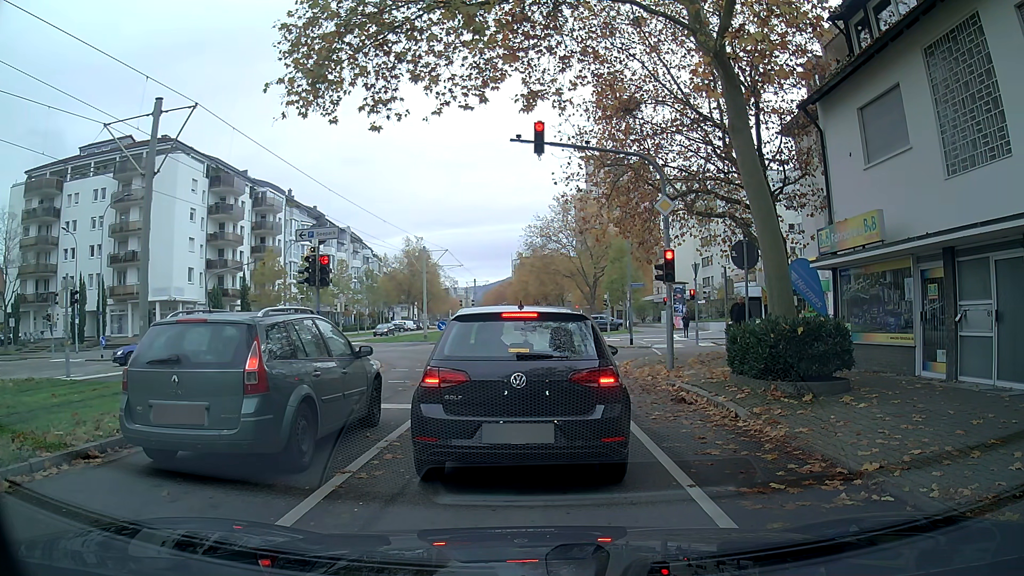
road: tertiary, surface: asphalt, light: Day
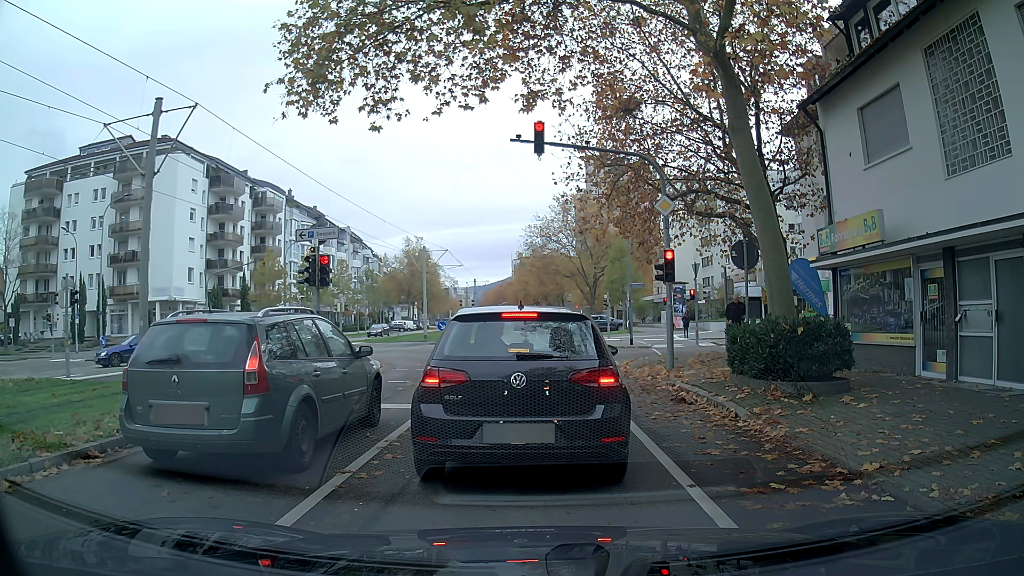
(0.0, 0.0) m; 0°
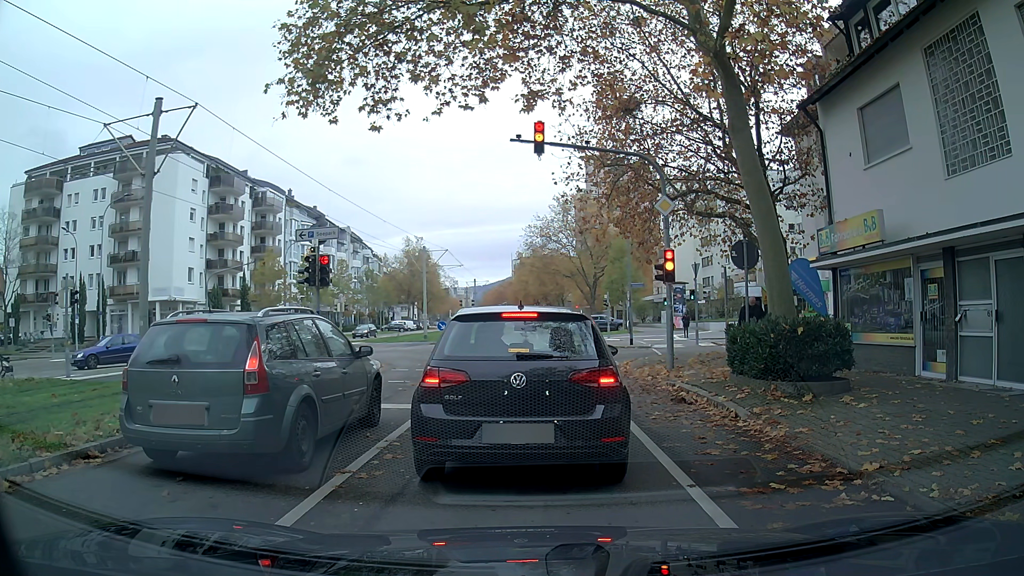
(0.0, 0.0) m; 0°
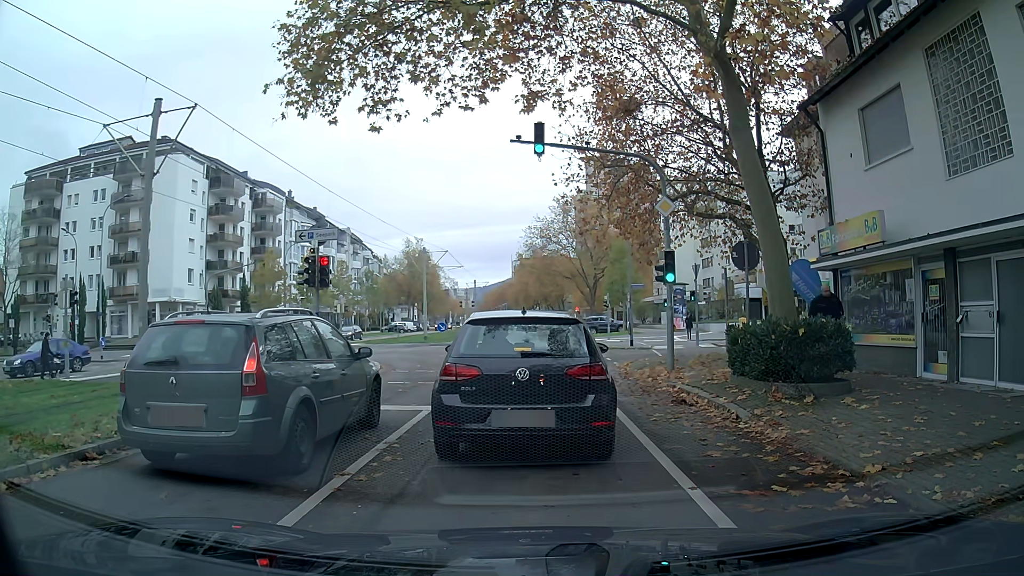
(0.0, 0.0) m; 0°
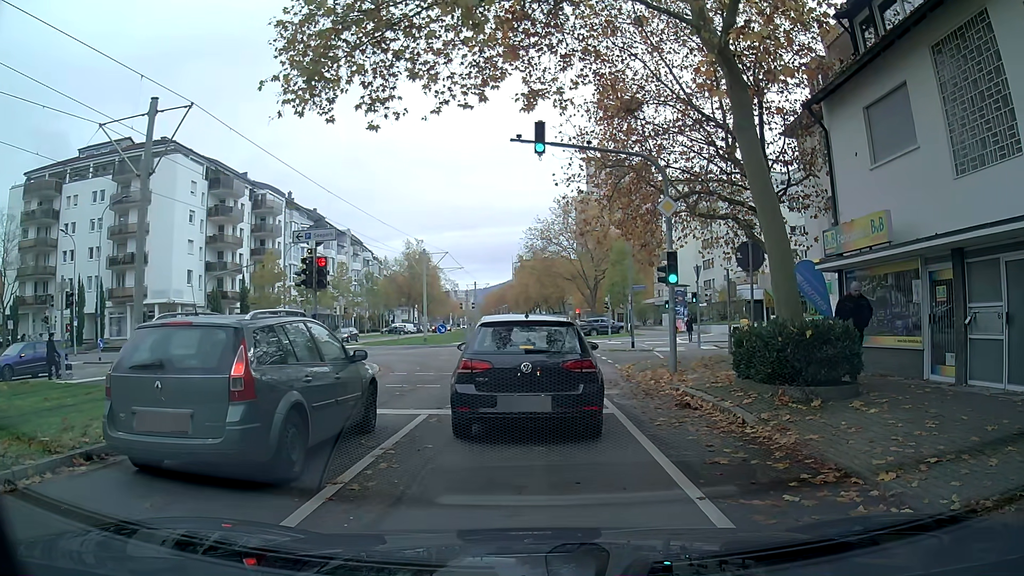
(0.0, +0.3) m; 0°
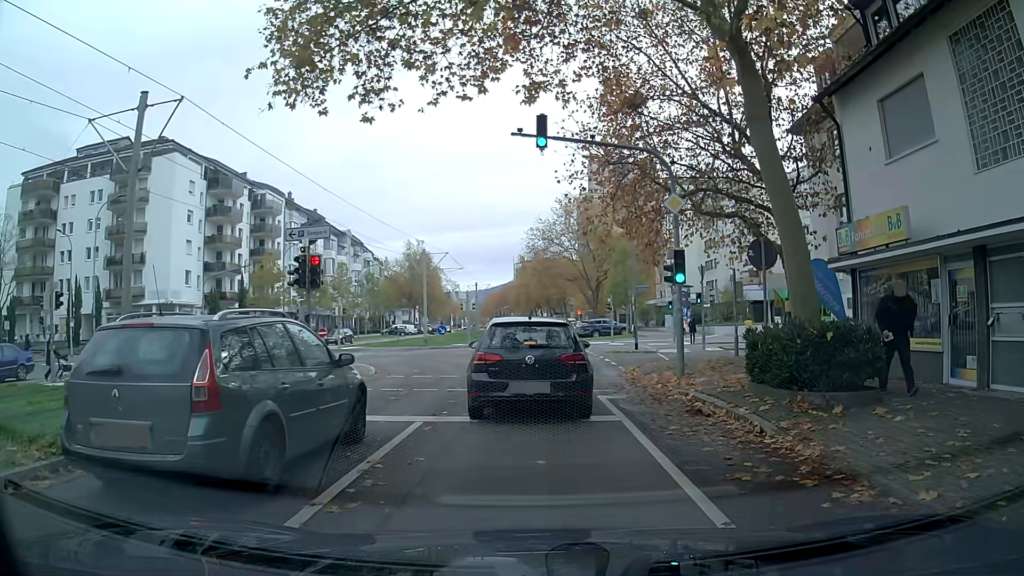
(0.0, +0.7) m; -2°
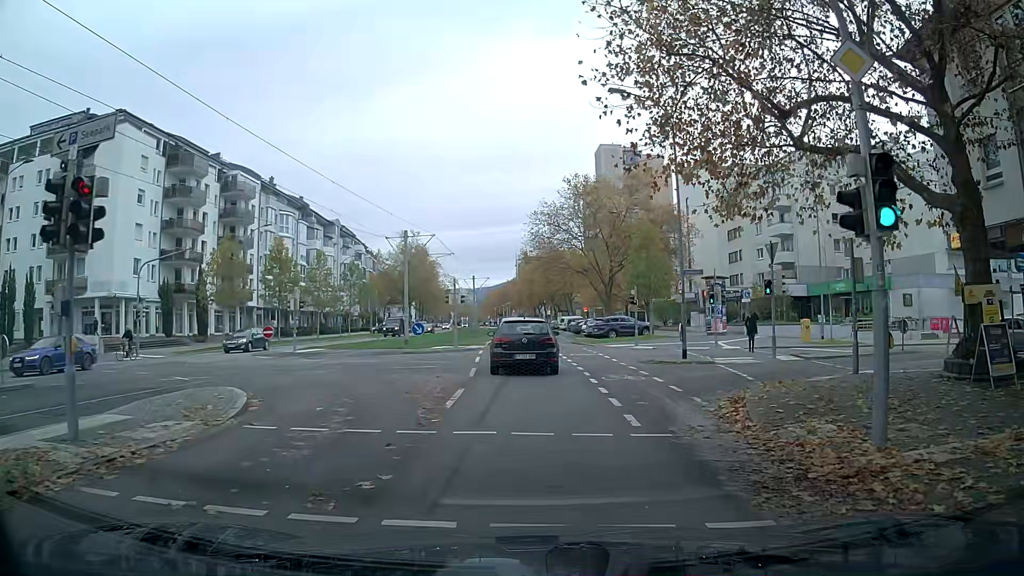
(0.0, +9.9) m; 0°
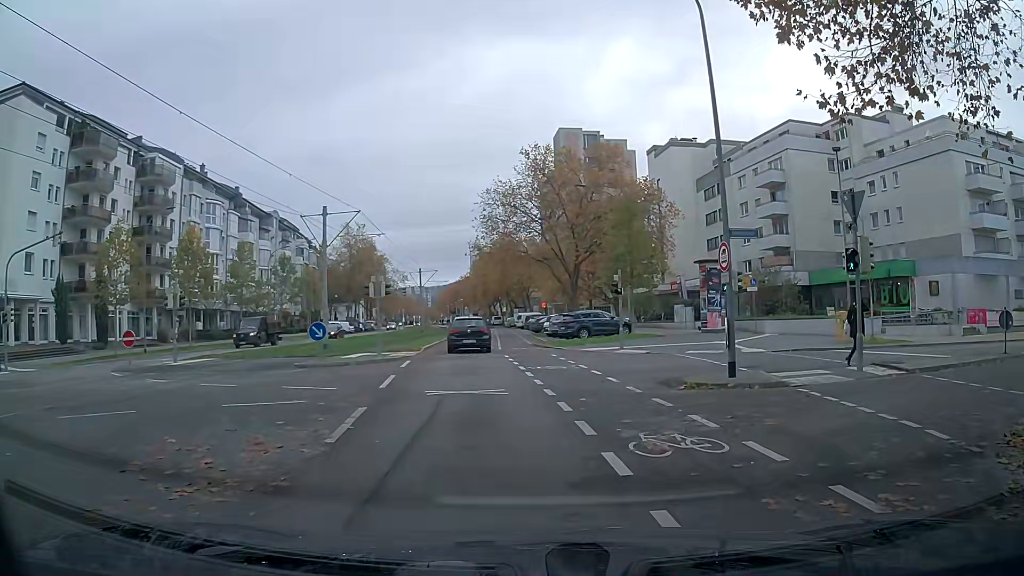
(+0.2, +9.3) m; +6°
(+3, +9) (+12, +14) (+21, +17) (+31, +20) (+40, +23) (+50, +26) (+60, +29) (+69, +32) (+79, +34) (+89, +36) m
